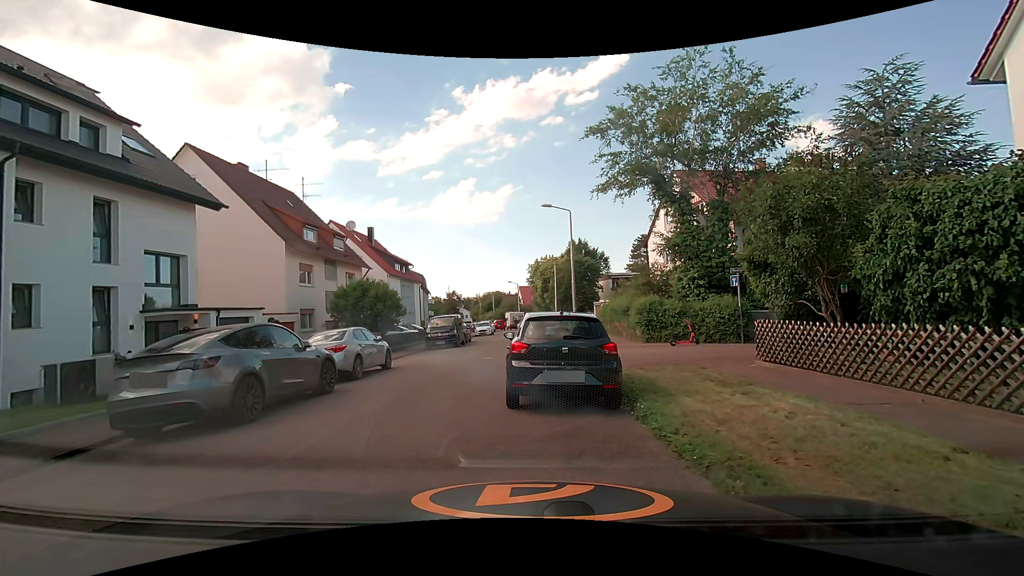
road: residential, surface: asphalt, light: Day
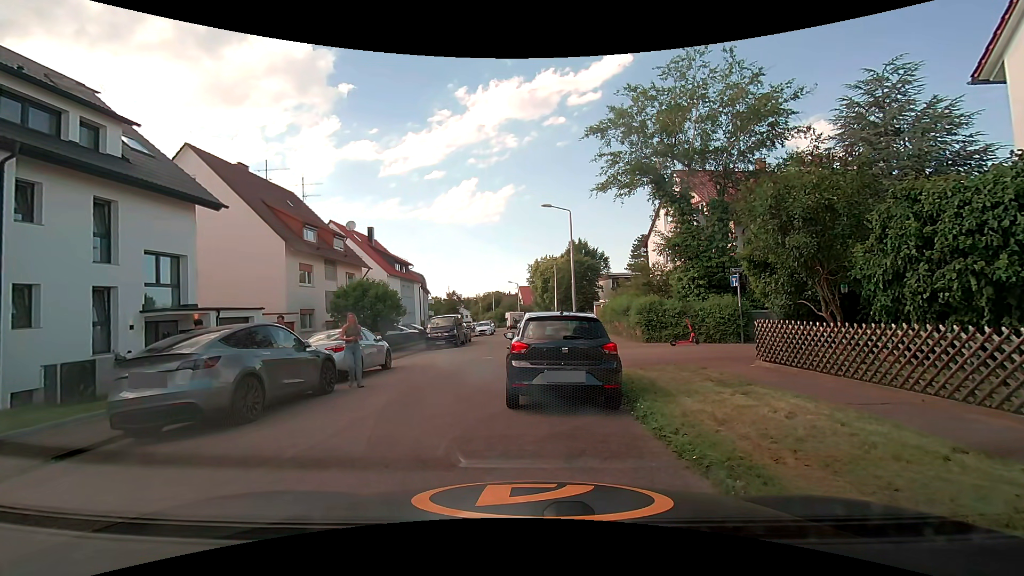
(0.0, 0.0) m; 0°
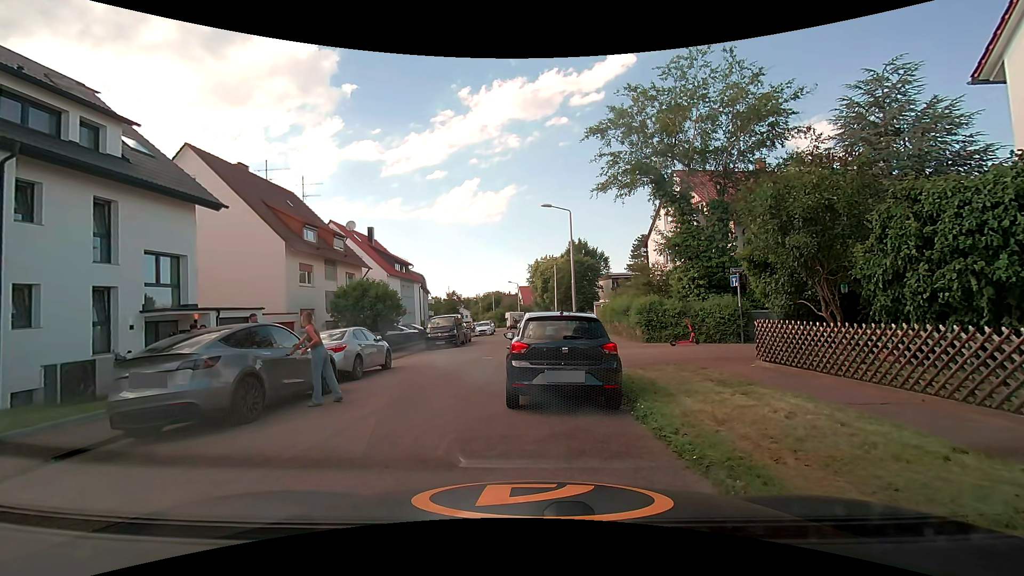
(0.0, 0.0) m; 0°
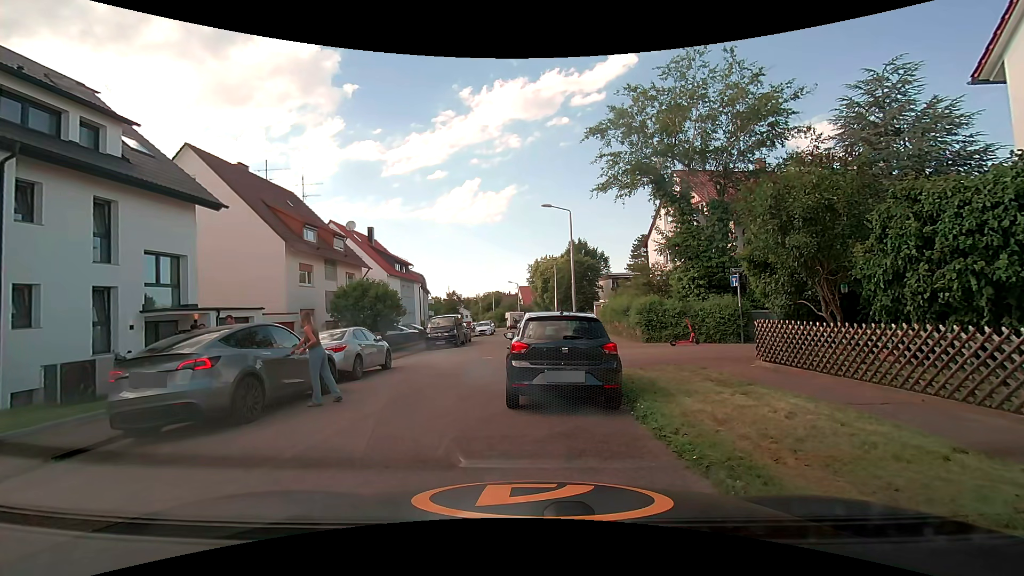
(0.0, 0.0) m; 0°
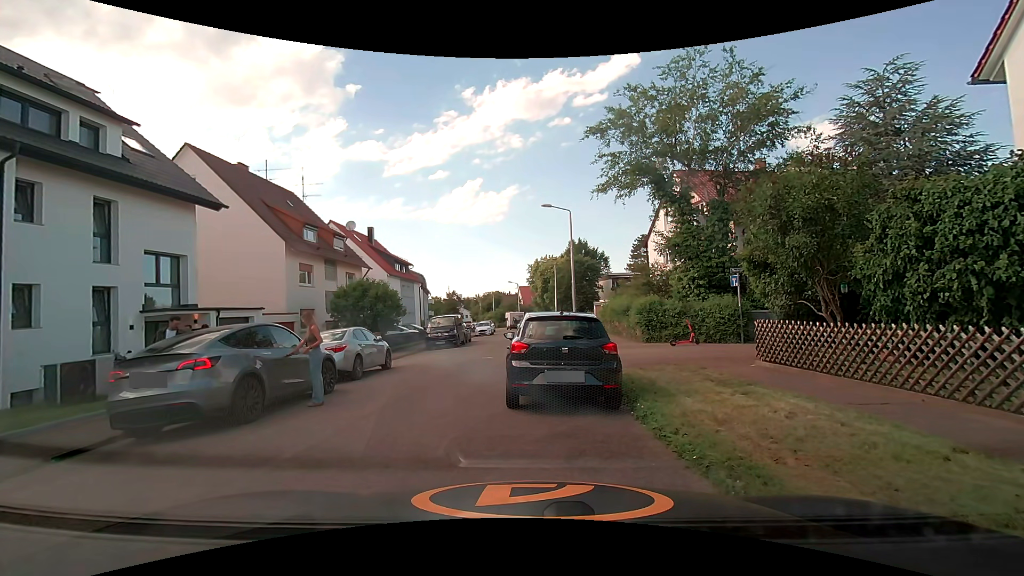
(0.0, 0.0) m; 0°
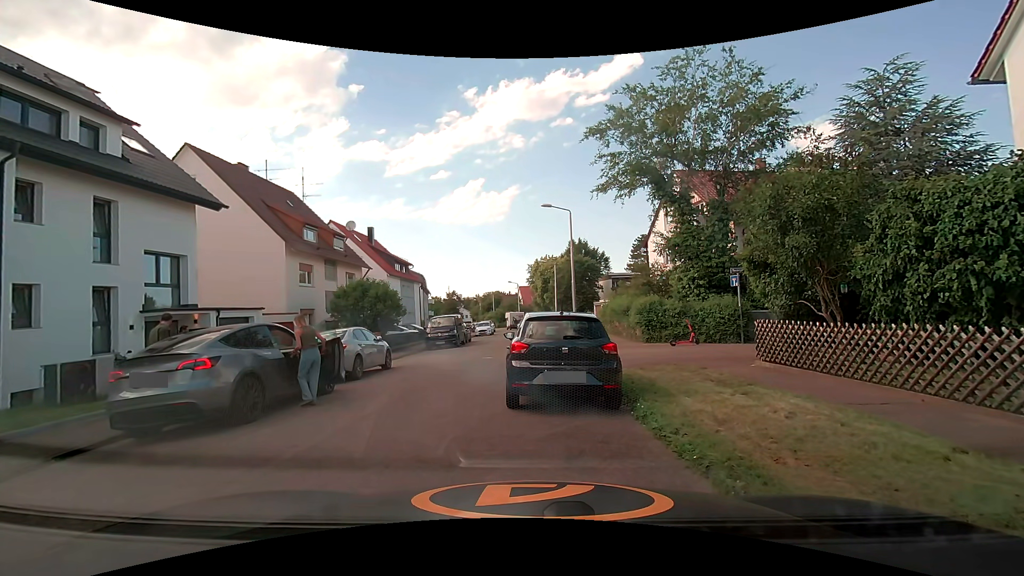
(0.0, 0.0) m; 0°
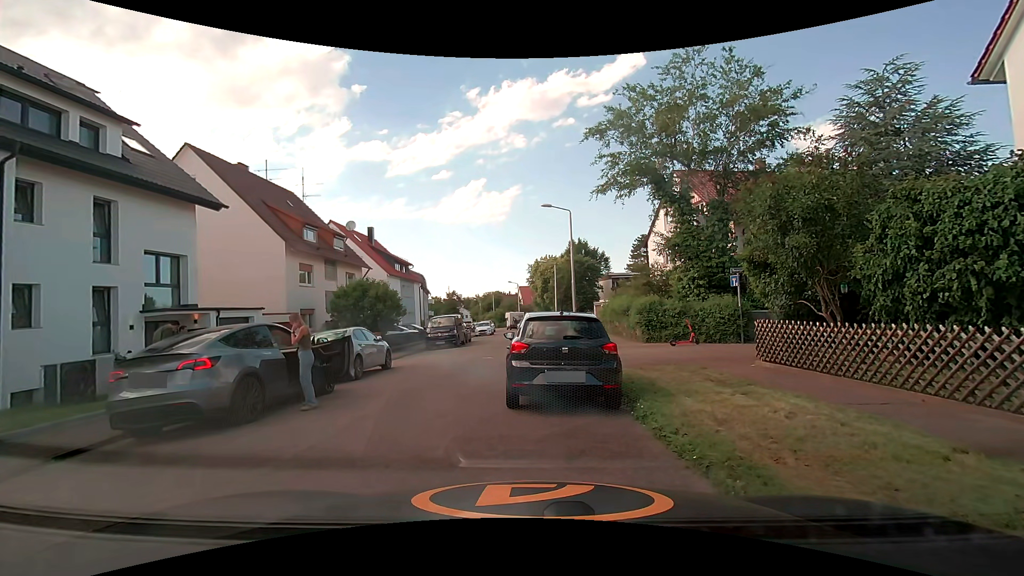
(0.0, 0.0) m; 0°
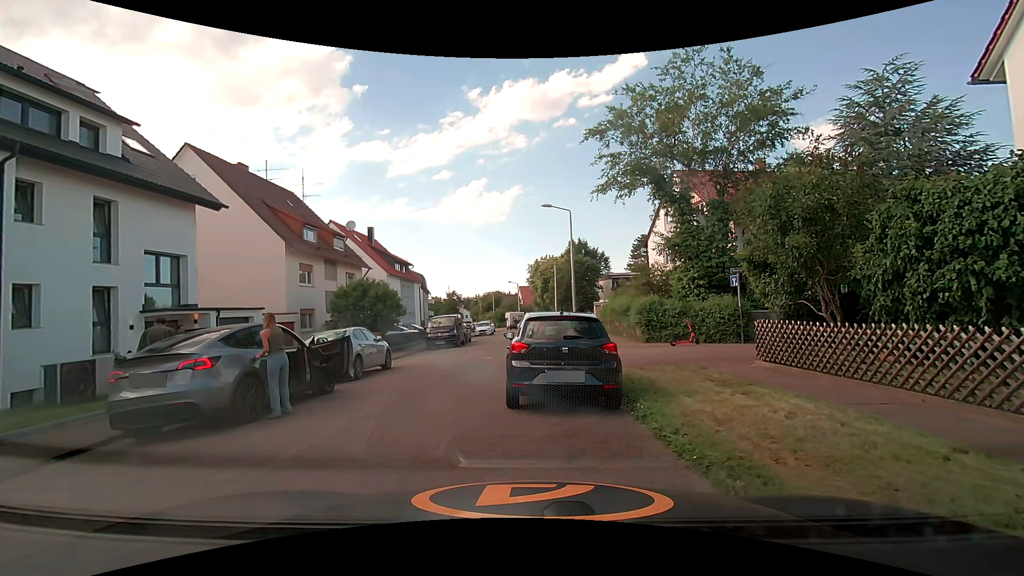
(0.0, 0.0) m; 0°
